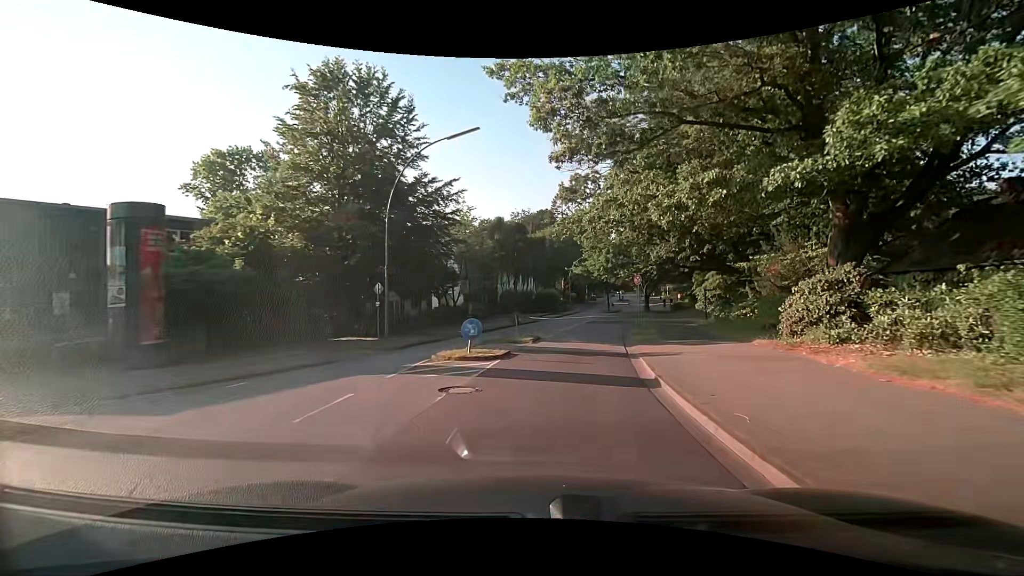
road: tertiary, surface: asphalt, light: Day
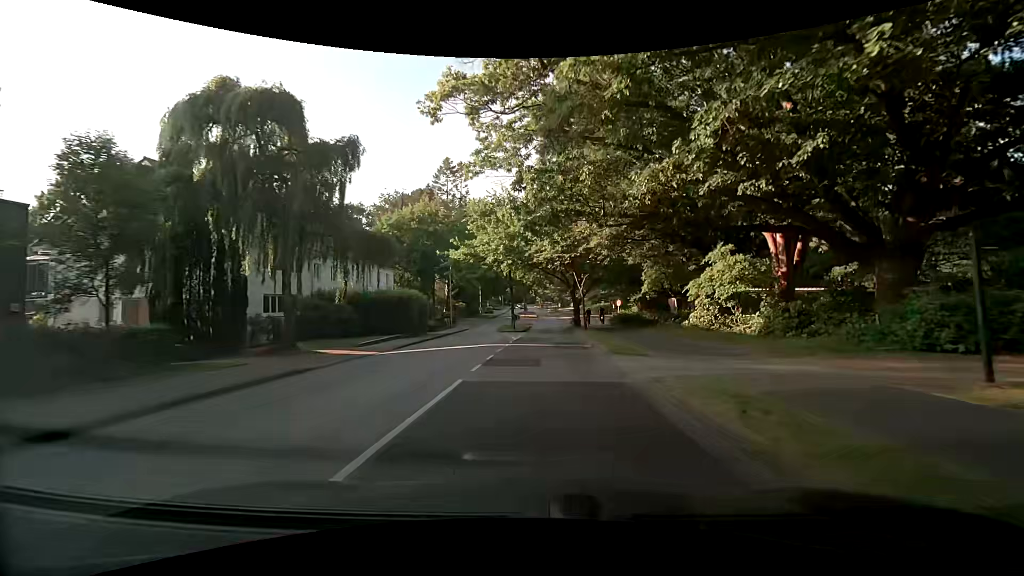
(+4.7, +33.9) m; +13°
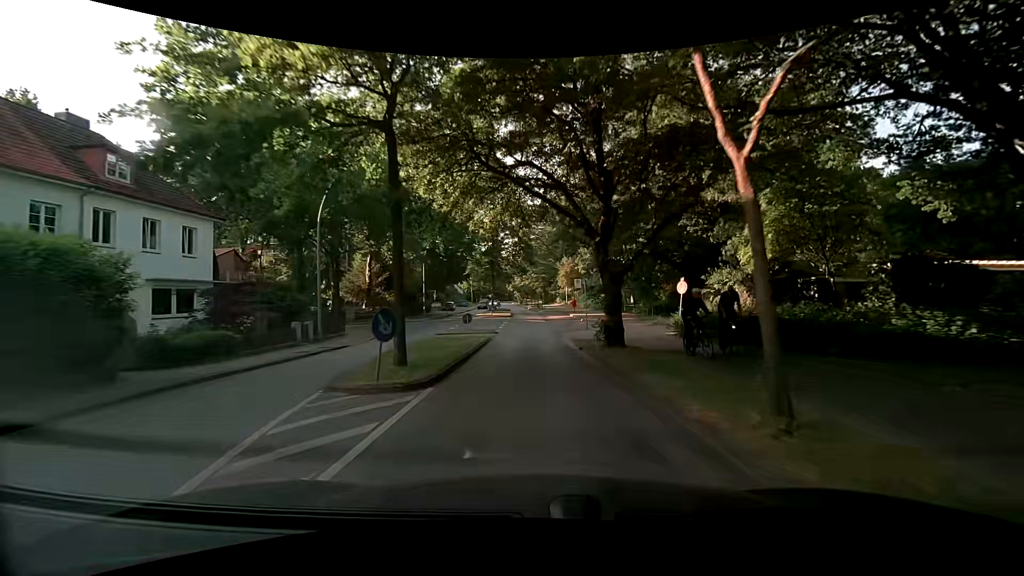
(+0.3, +29.6) m; +2°
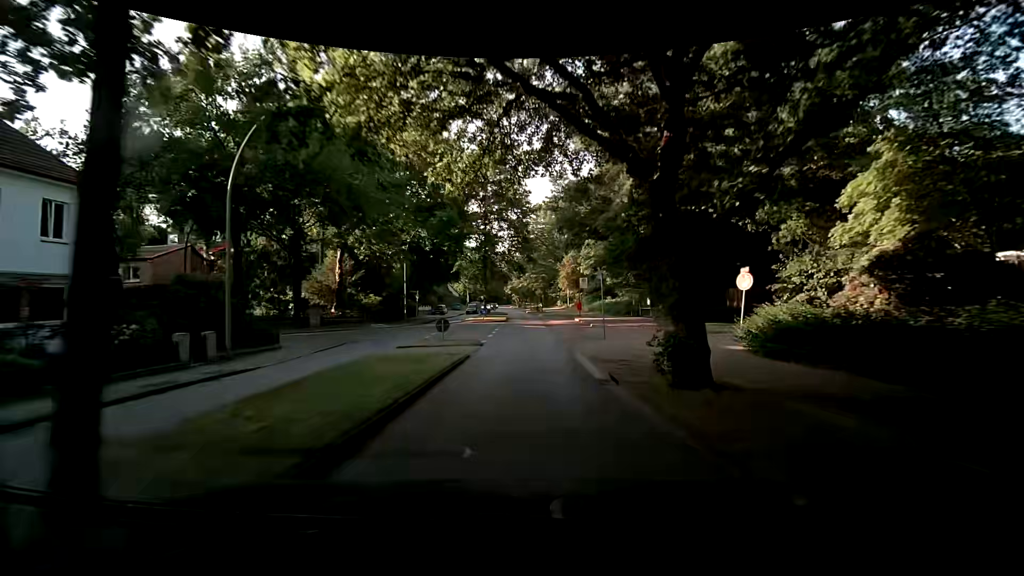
(0.0, +7.6) m; 0°
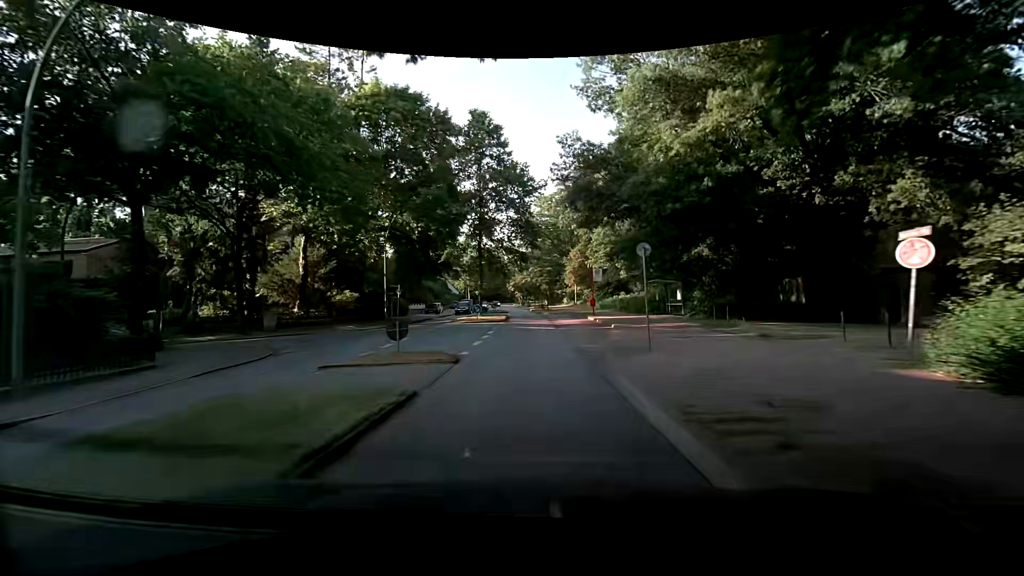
(-0.1, +7.6) m; 0°
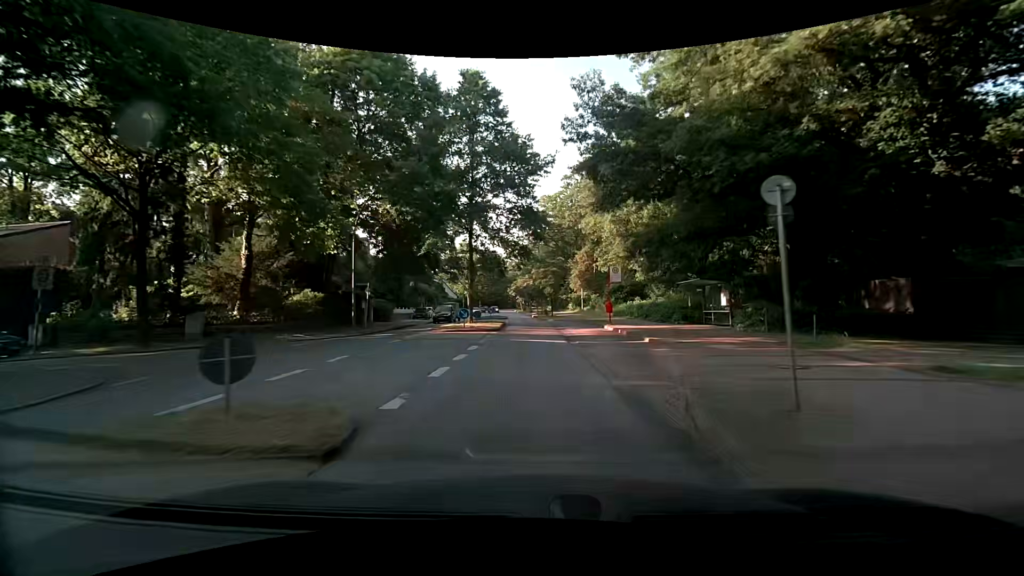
(-0.1, +7.6) m; -2°
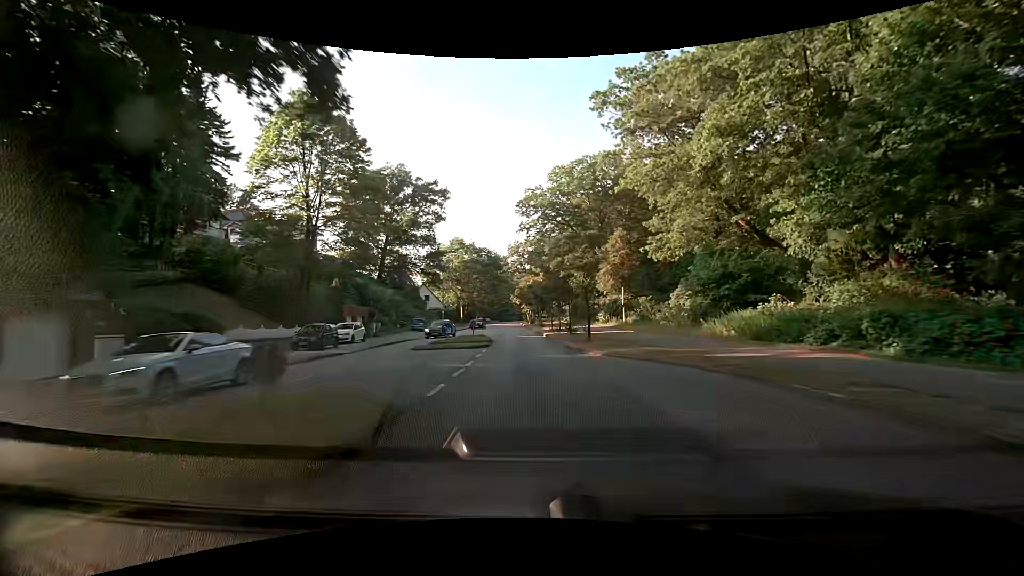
(+0.4, +30.2) m; +1°
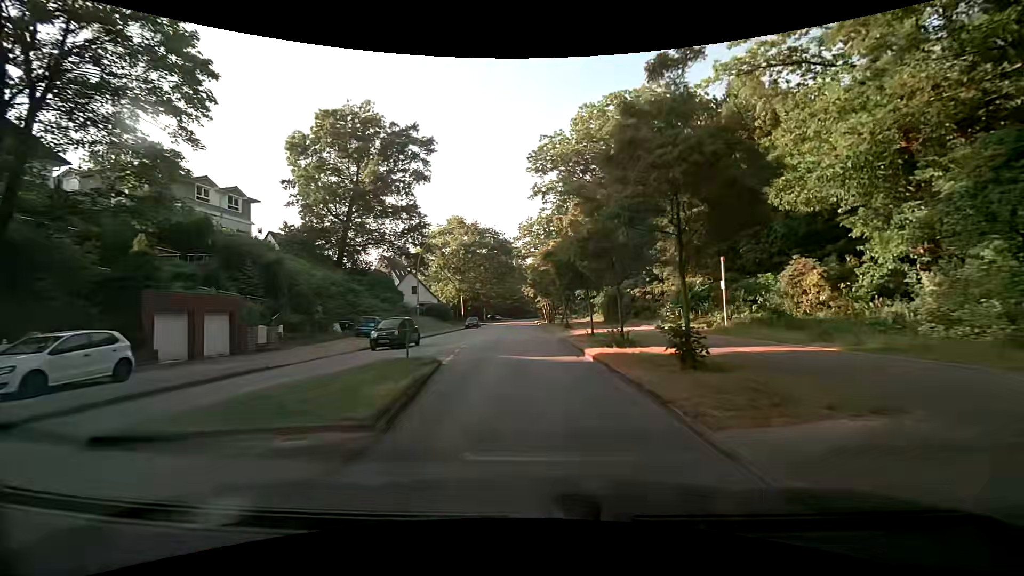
(-0.5, +22.6) m; -3°
(0, +10) (0, +20) (-1, +30) (-1, +40) (-2, +50) (-2, +60) (-2, +70) (-2, +80) (-2, +90) (-3, +100) m
